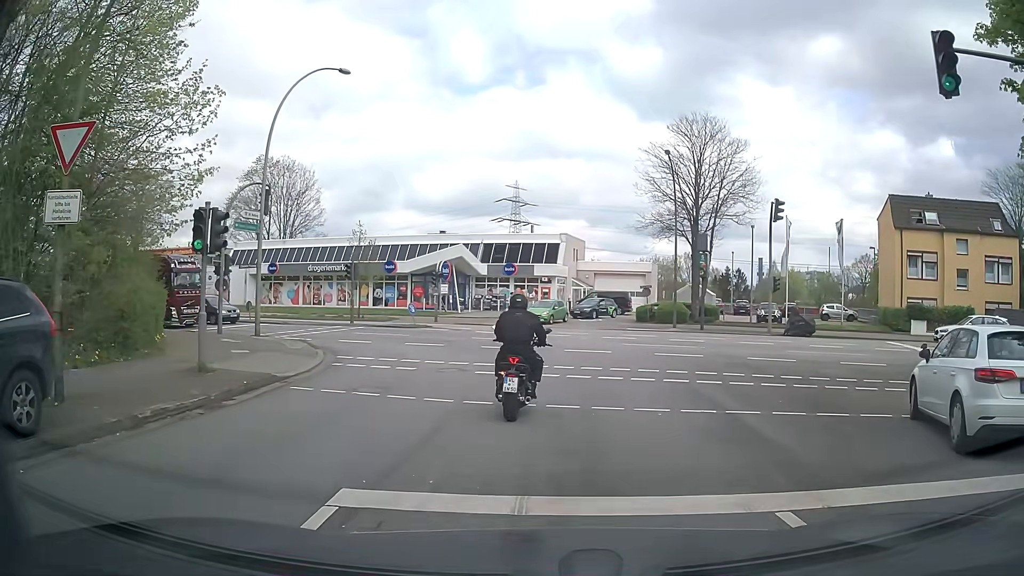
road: residential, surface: asphalt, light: Day
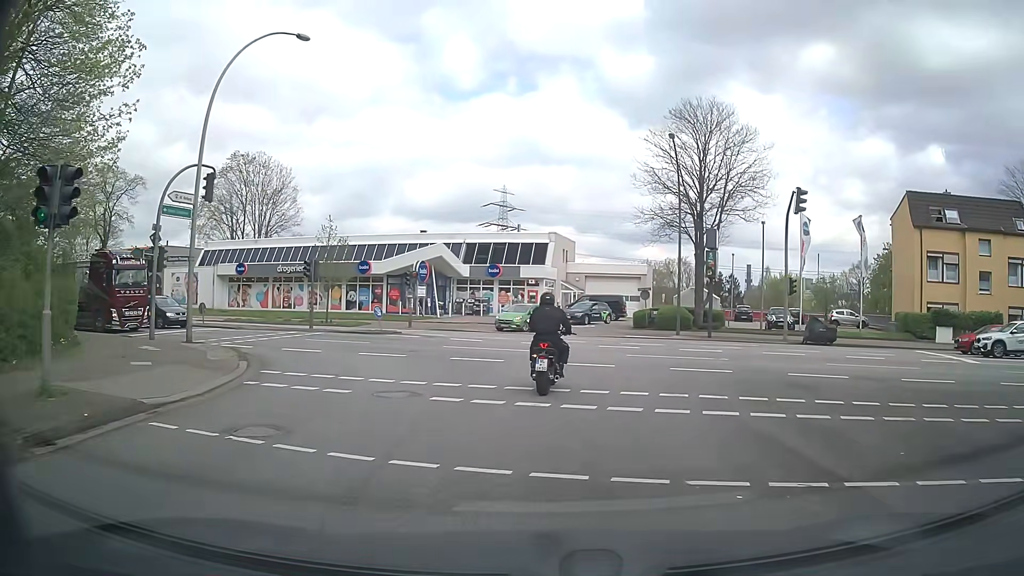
(+0.1, +4.8) m; +1°
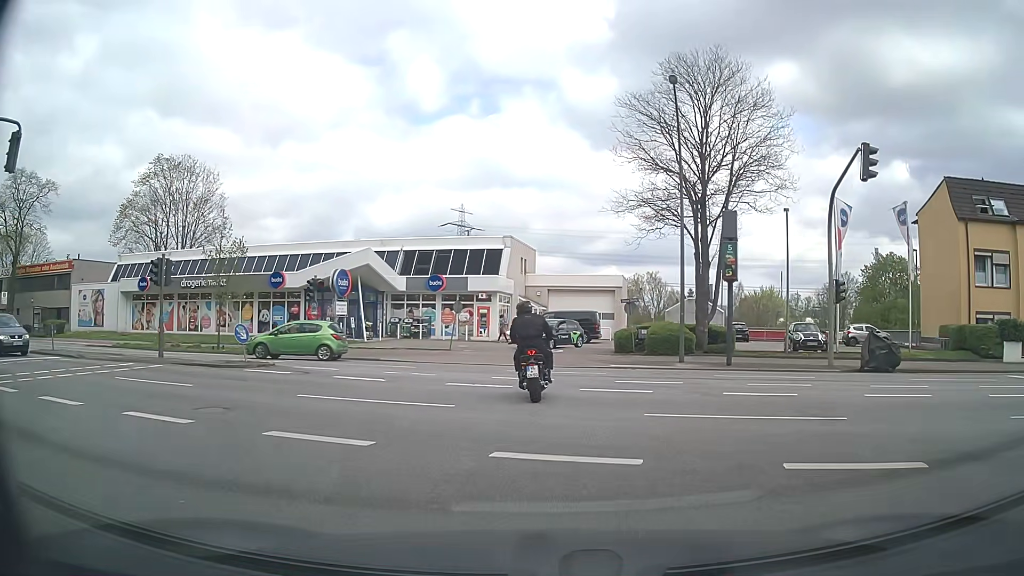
(+0.4, +10.5) m; +3°
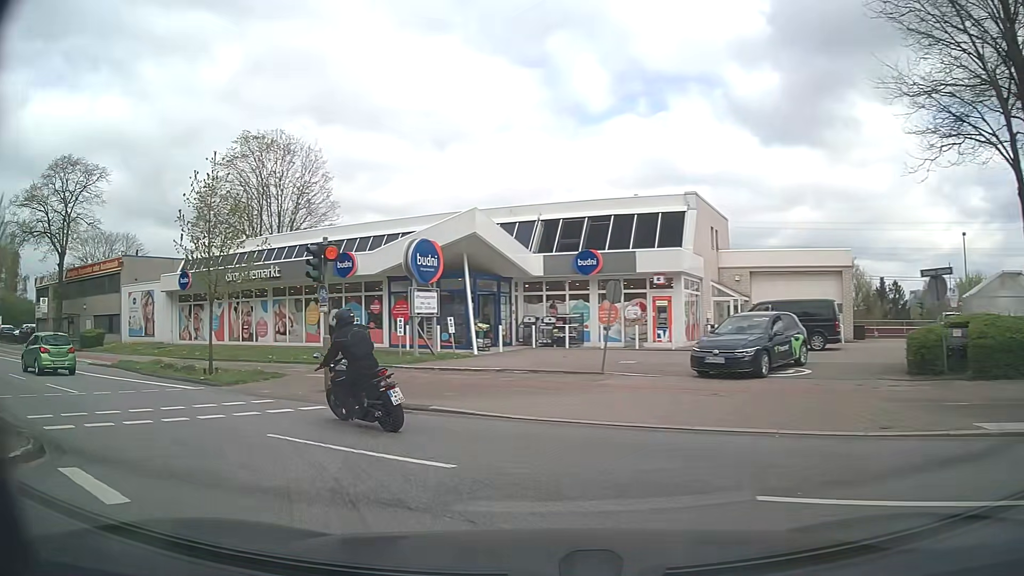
(-0.6, +14.8) m; -13°
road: primary
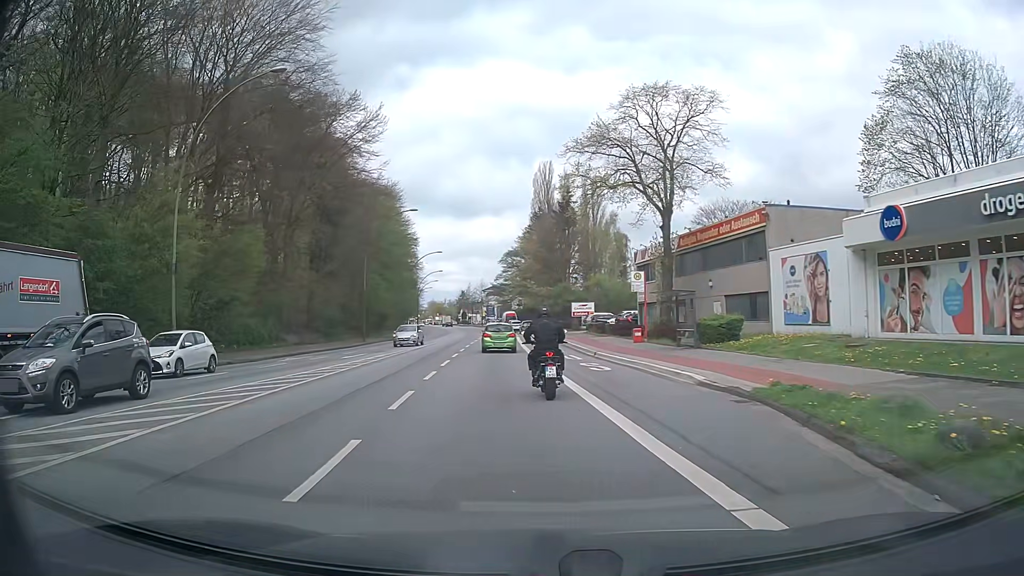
(-9.5, +15.1) m; -56°
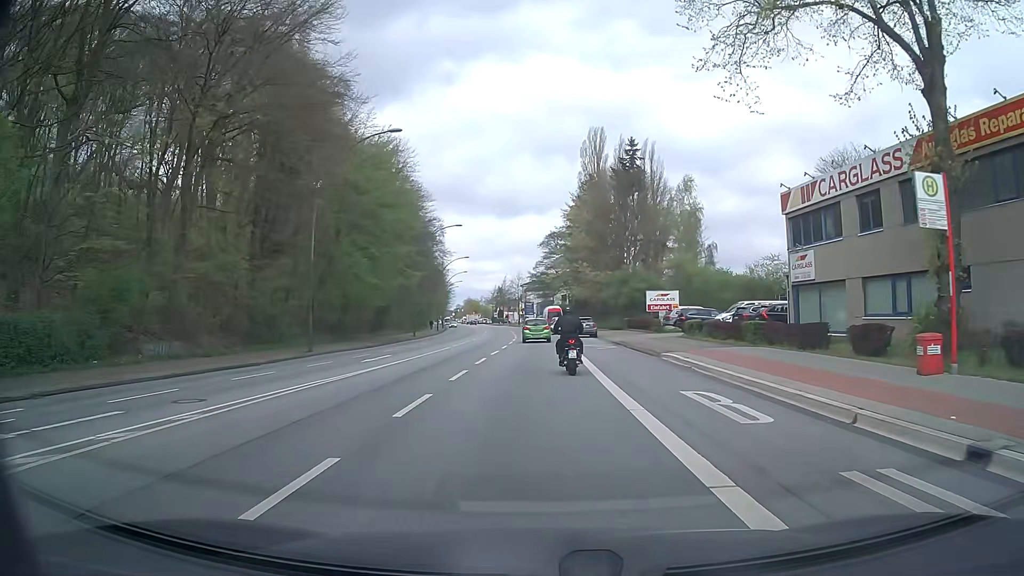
(-1.8, +25.8) m; -5°
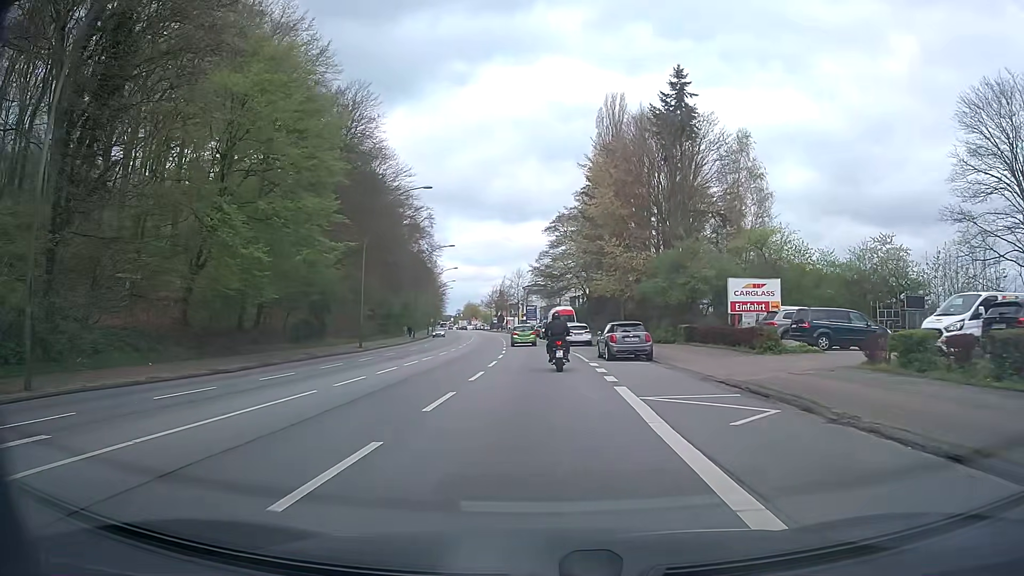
(+0.1, +22.9) m; 0°
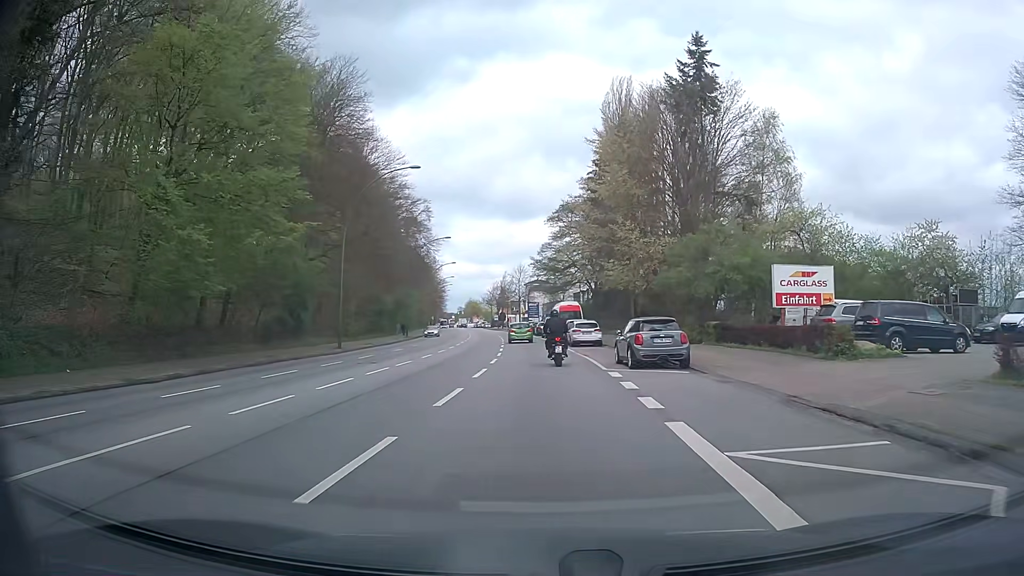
(+0.1, +5.9) m; 0°
(0, +10) (0, +20) (0, +30) (0, +40) (-1, +50) (-1, +60) (-2, +70) (-3, +80) (-4, +90) (-5, +100) m
